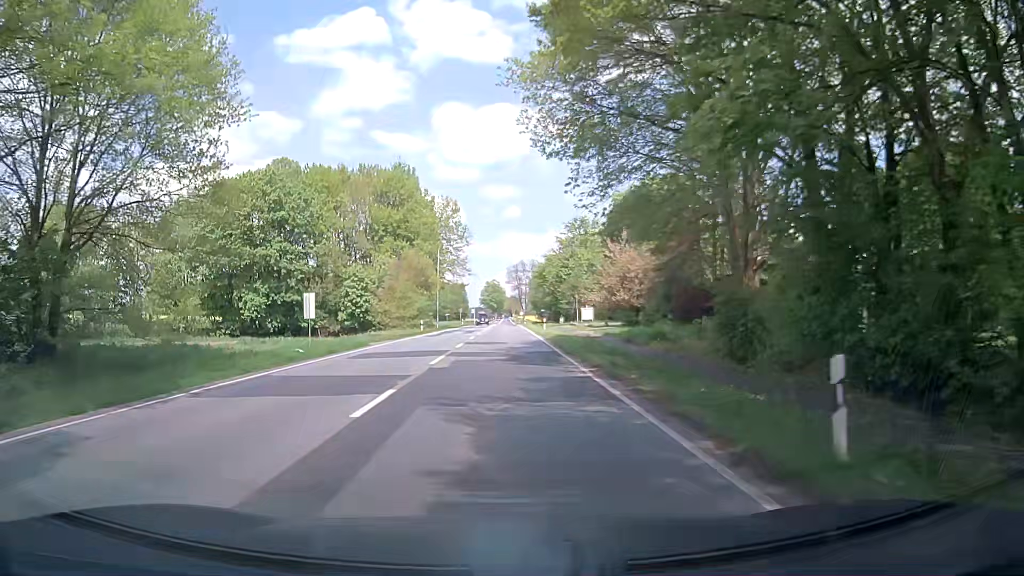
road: primary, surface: asphalt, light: Day
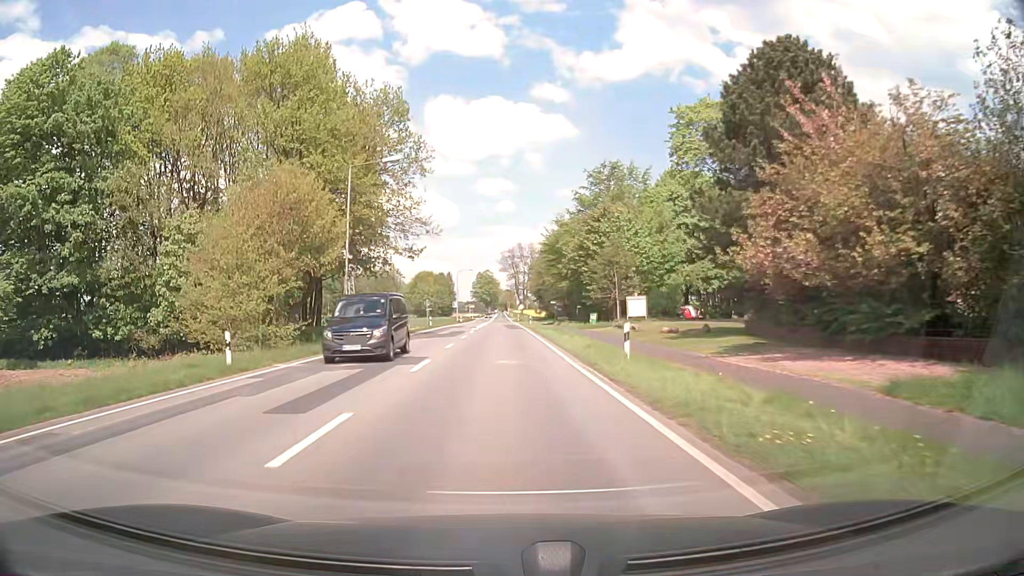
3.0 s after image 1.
(+0.3, +39.4) m; +1°
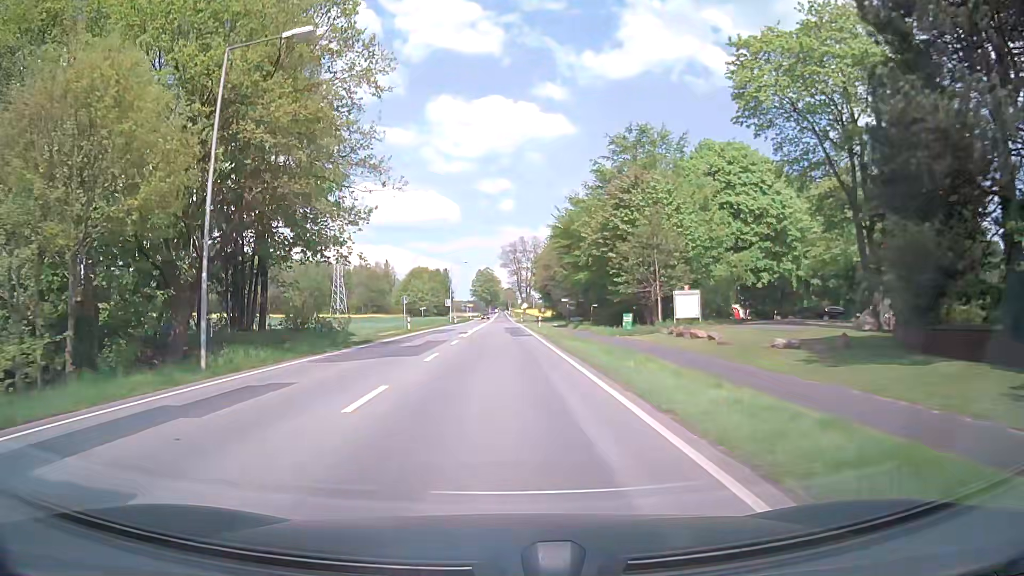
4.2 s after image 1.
(0.0, +15.8) m; 0°
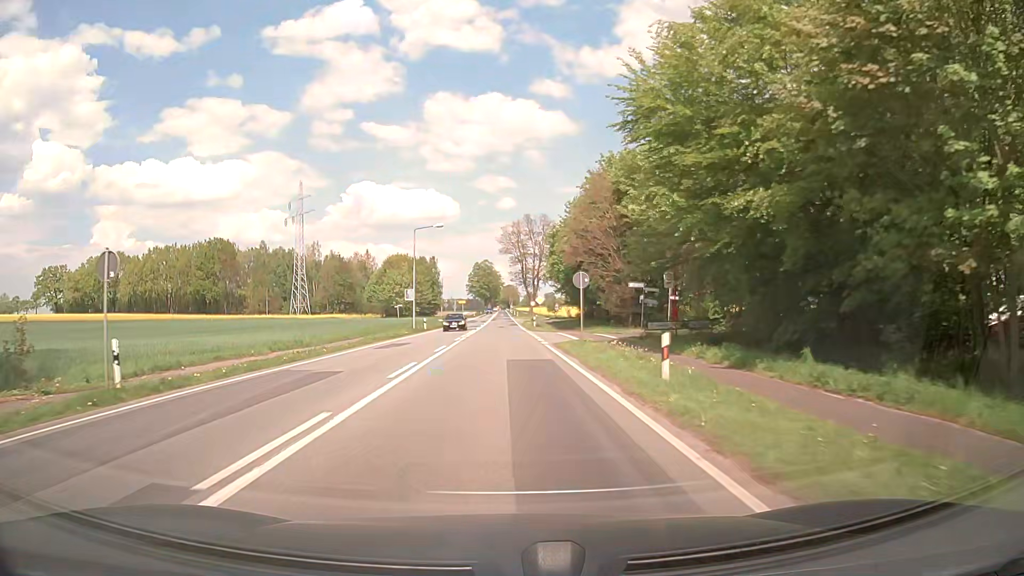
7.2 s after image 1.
(0.0, +39.7) m; 0°
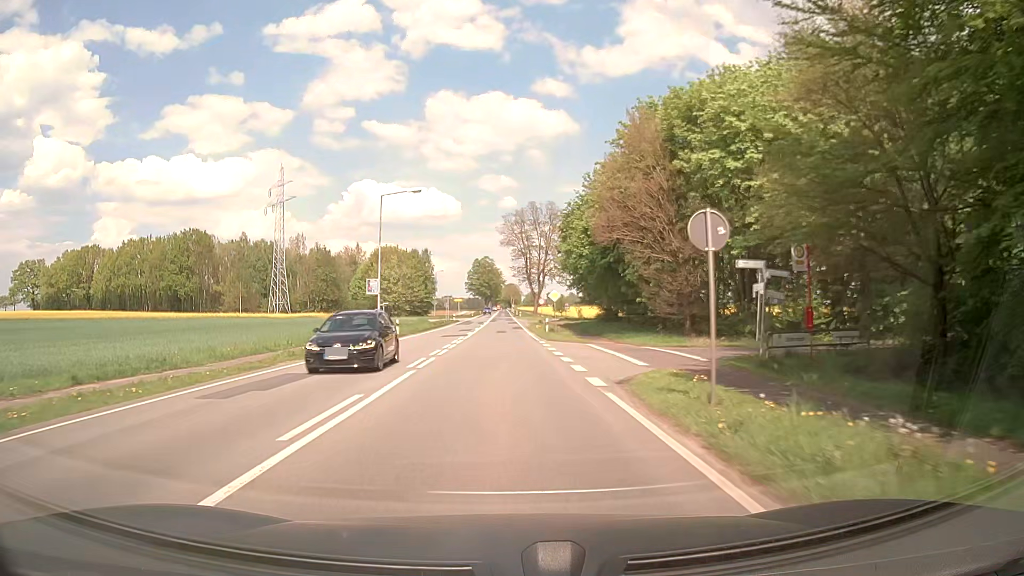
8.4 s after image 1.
(-0.1, +16.3) m; -1°
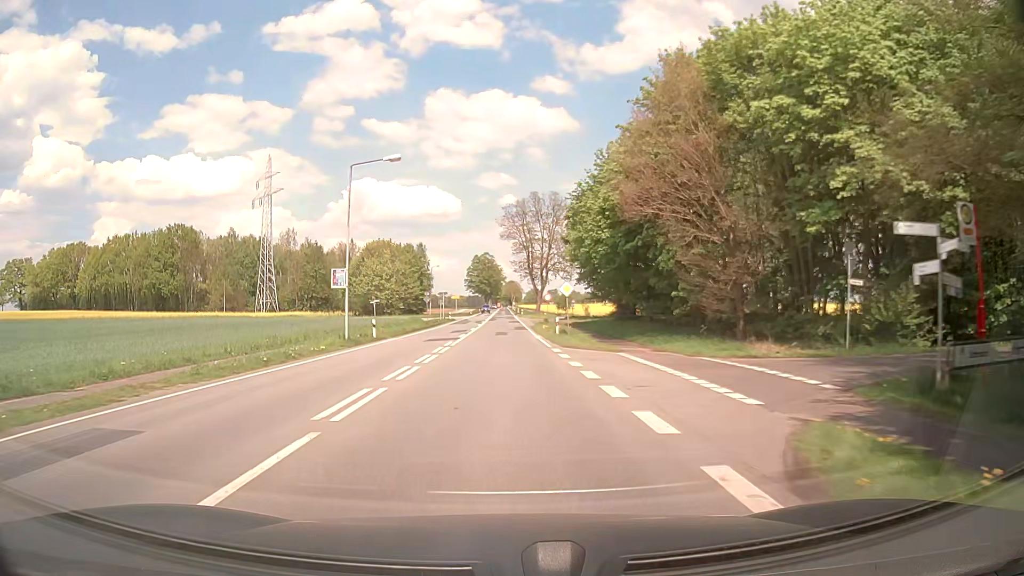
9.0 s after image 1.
(0.0, +8.4) m; 0°
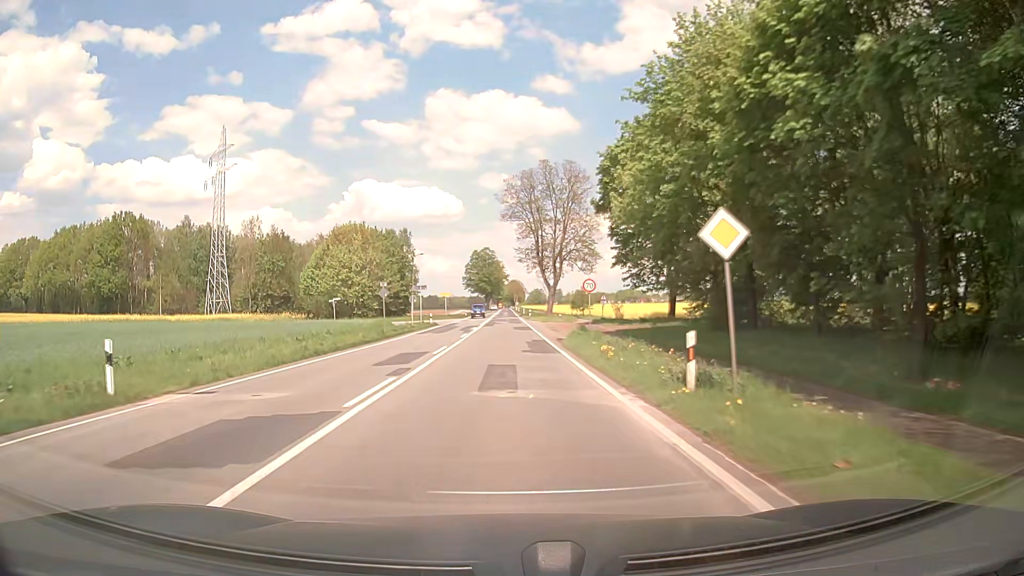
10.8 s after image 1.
(-0.1, +26.0) m; 0°
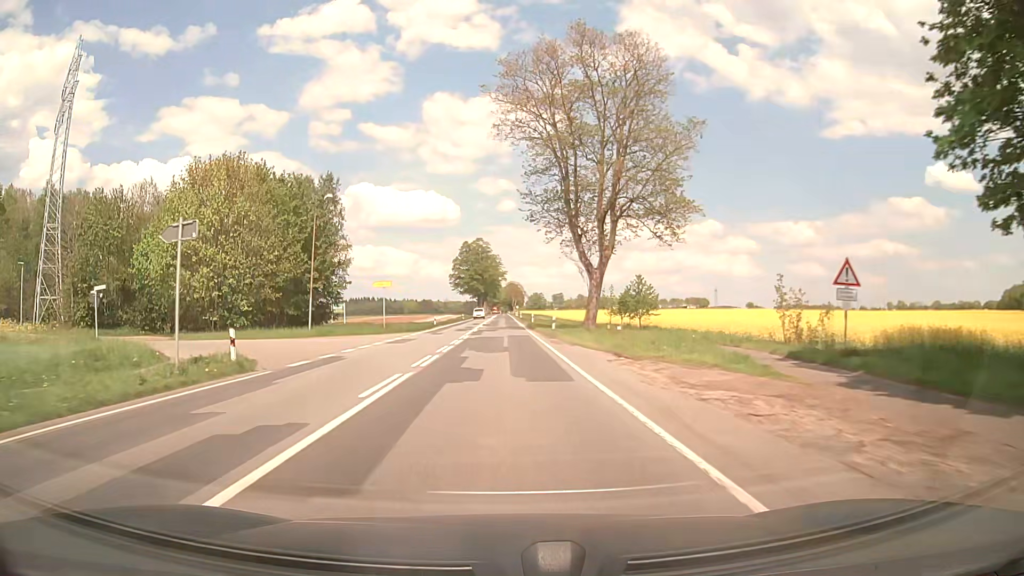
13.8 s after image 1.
(0.0, +47.6) m; 0°
(0, +10) (0, +20) (0, +30) (0, +40) (0, +50) (0, +60) (0, +70) (0, +80) (-1, +90) (-1, +100) m
